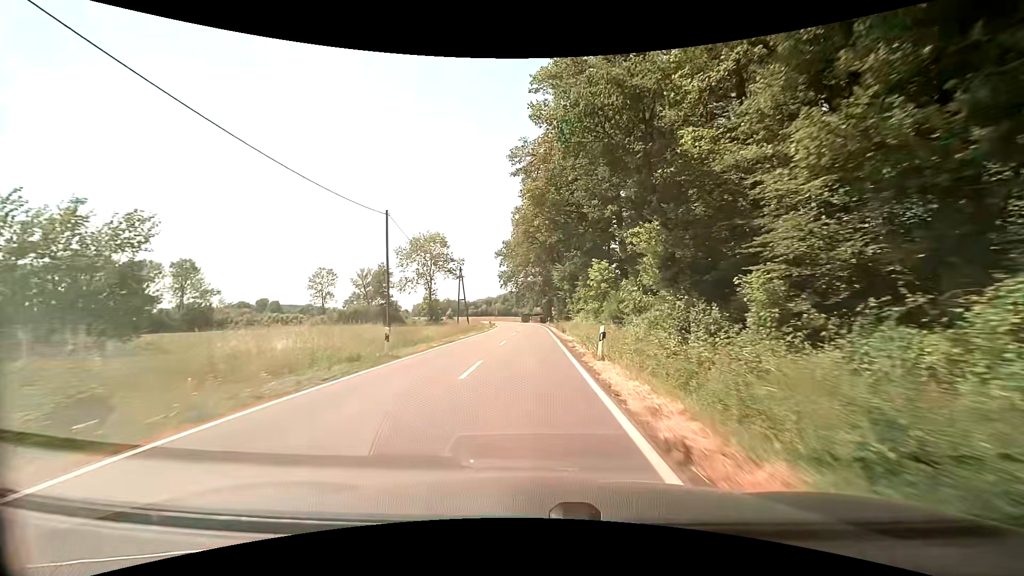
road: secondary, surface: asphalt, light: Day
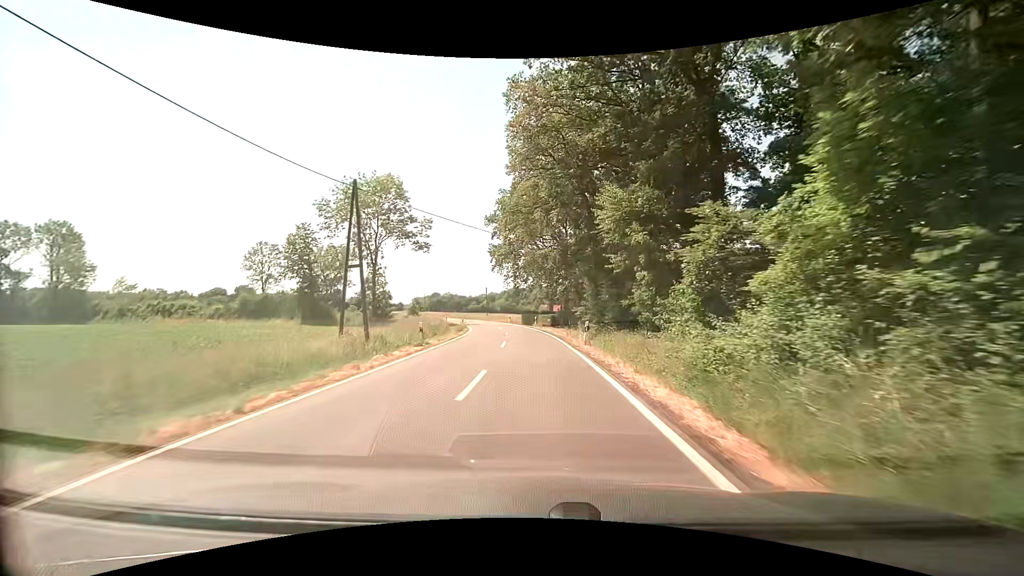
(-0.4, +39.0) m; -1°
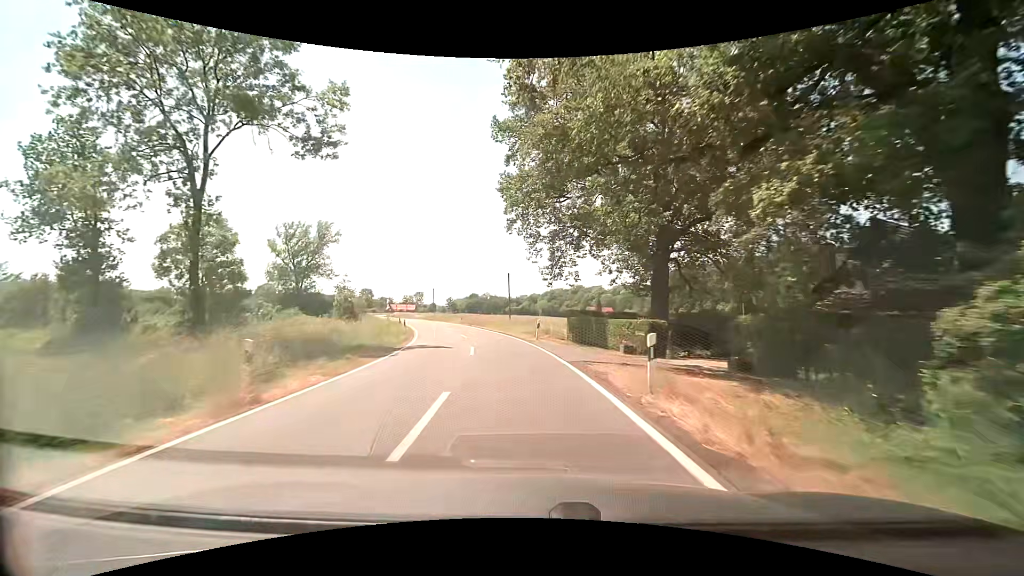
(-0.8, +39.1) m; -4°
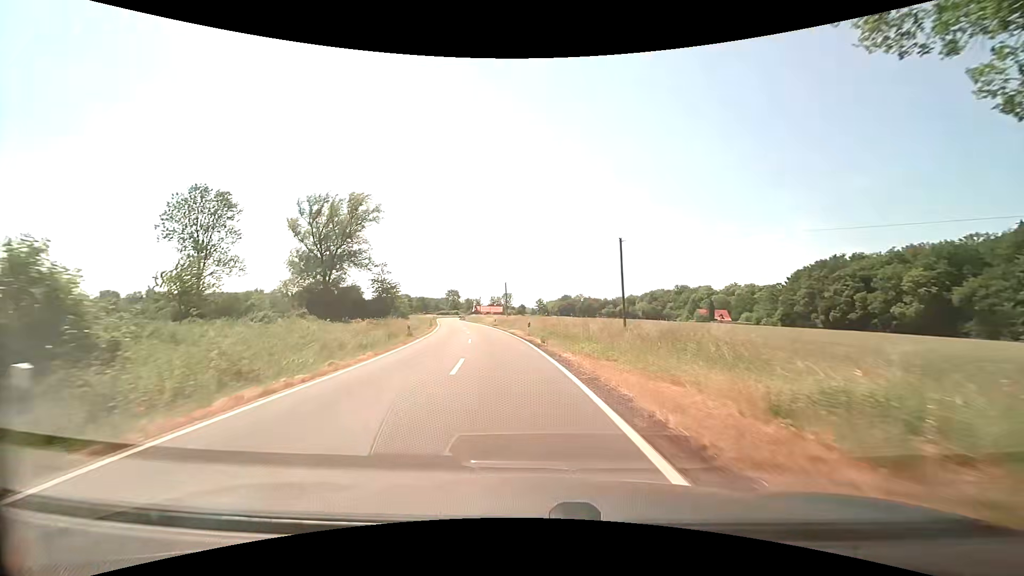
(-2.5, +29.3) m; -10°
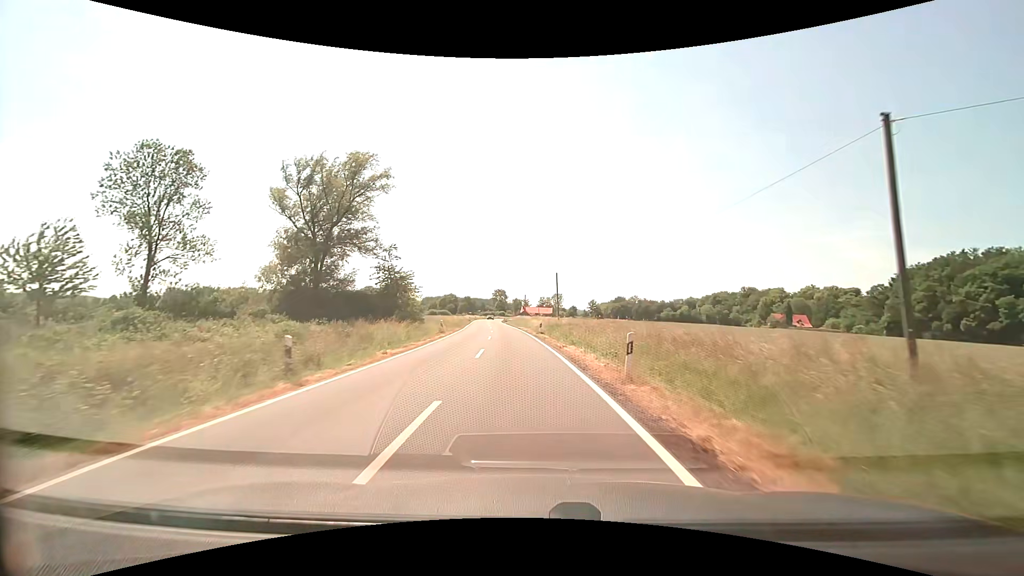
(-1.3, +19.6) m; -6°
(0, +10) (-1, +20) (-1, +30) (-2, +40) (-3, +50) (-4, +60) (-5, +70) (-7, +80) (-8, +90) (-9, +100) m
